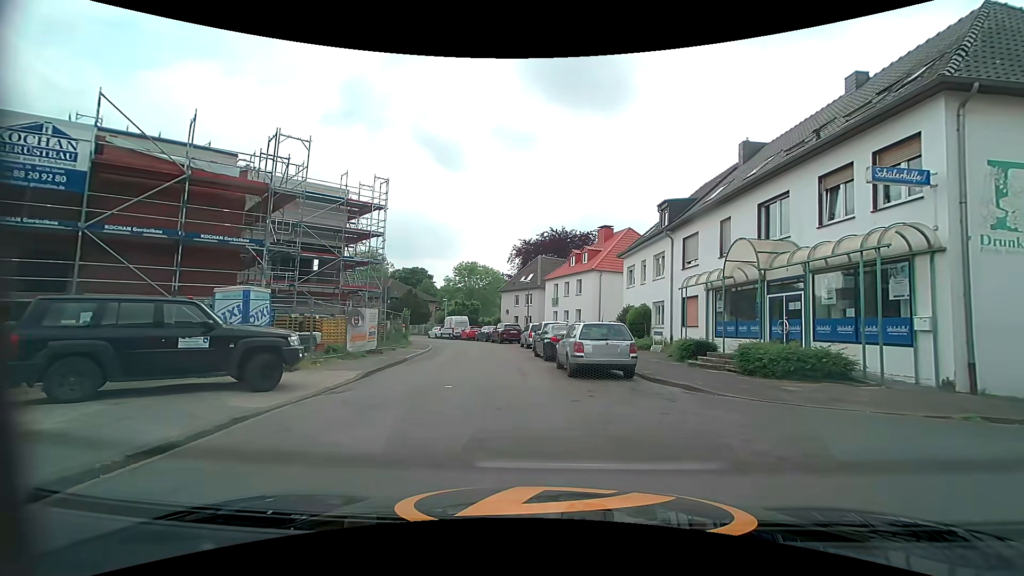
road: residential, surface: asphalt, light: Day
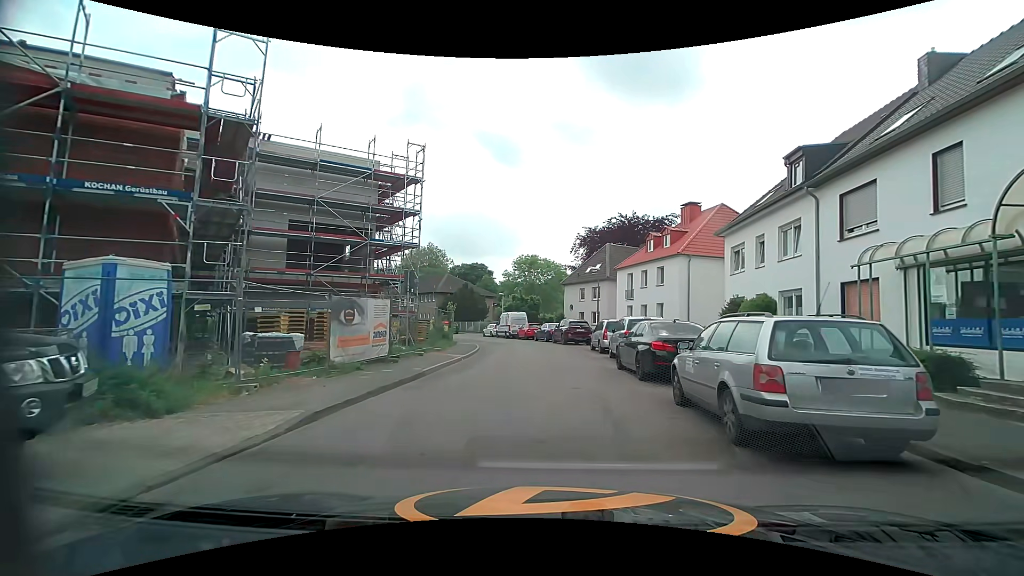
(-0.2, +7.4) m; -5°
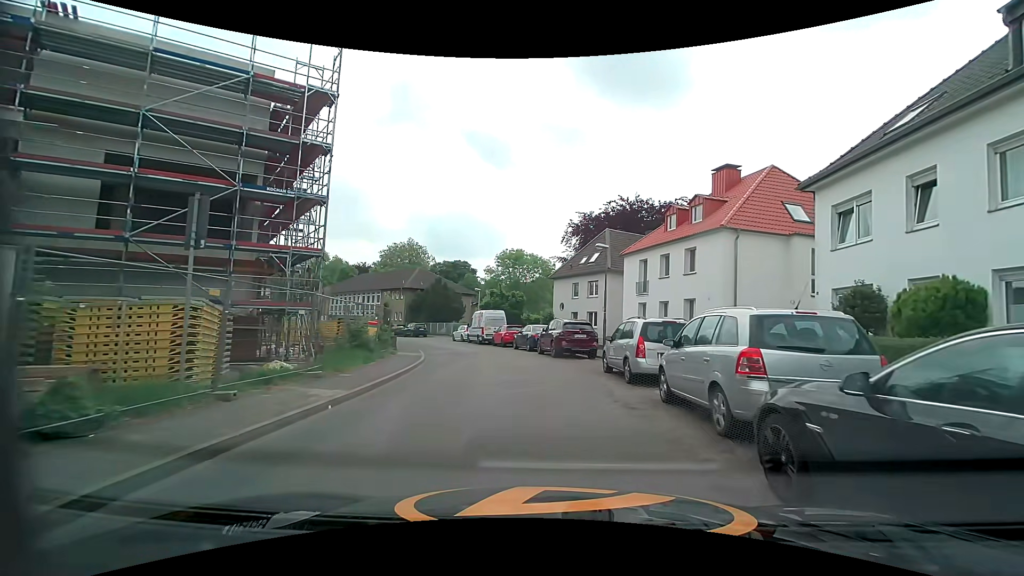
(+0.1, +11.2) m; 0°
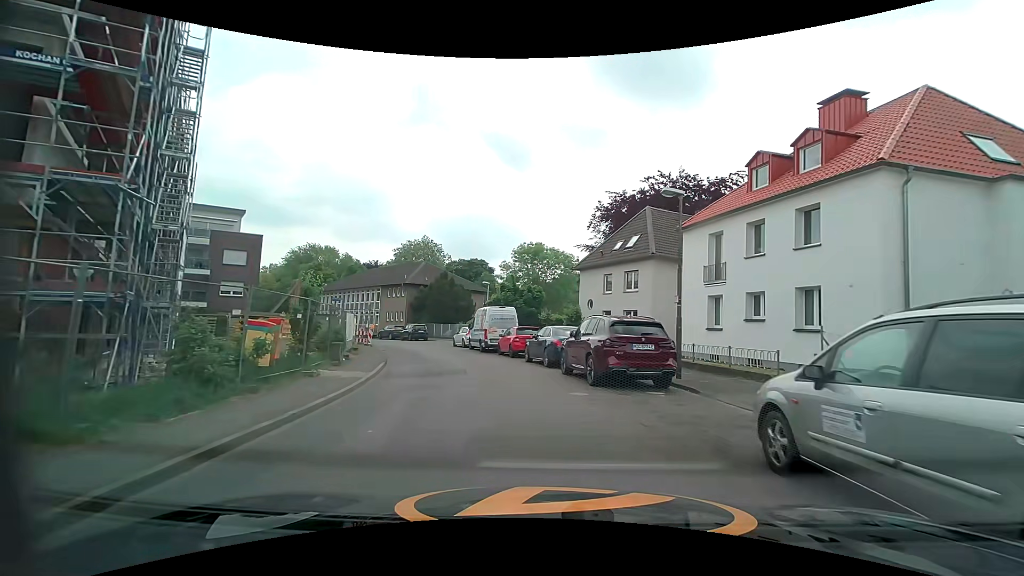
(0.0, +9.7) m; -2°
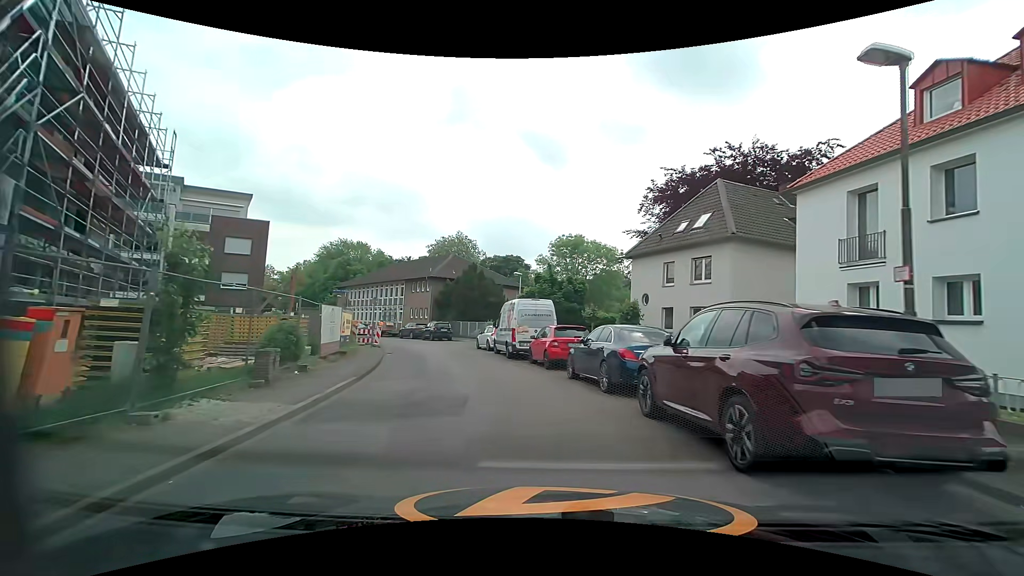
(-0.1, +6.8) m; -2°
